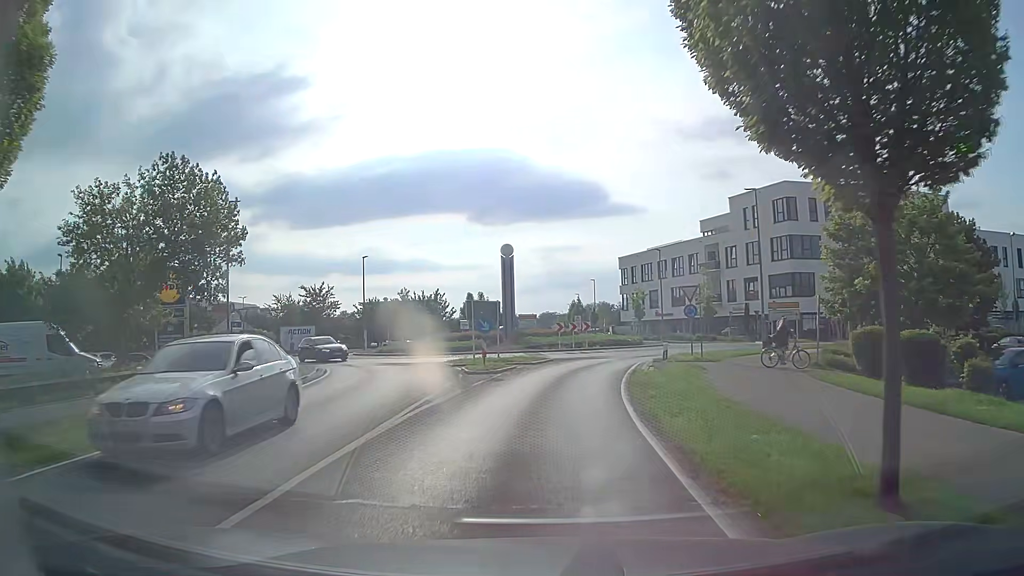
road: tertiary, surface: asphalt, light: Day
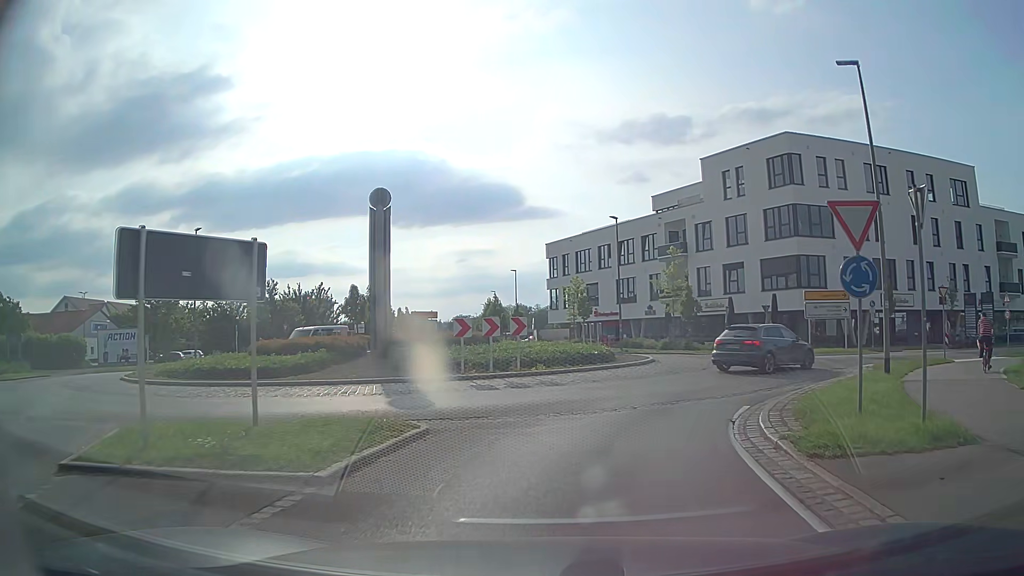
(+0.6, +19.9) m; +8°
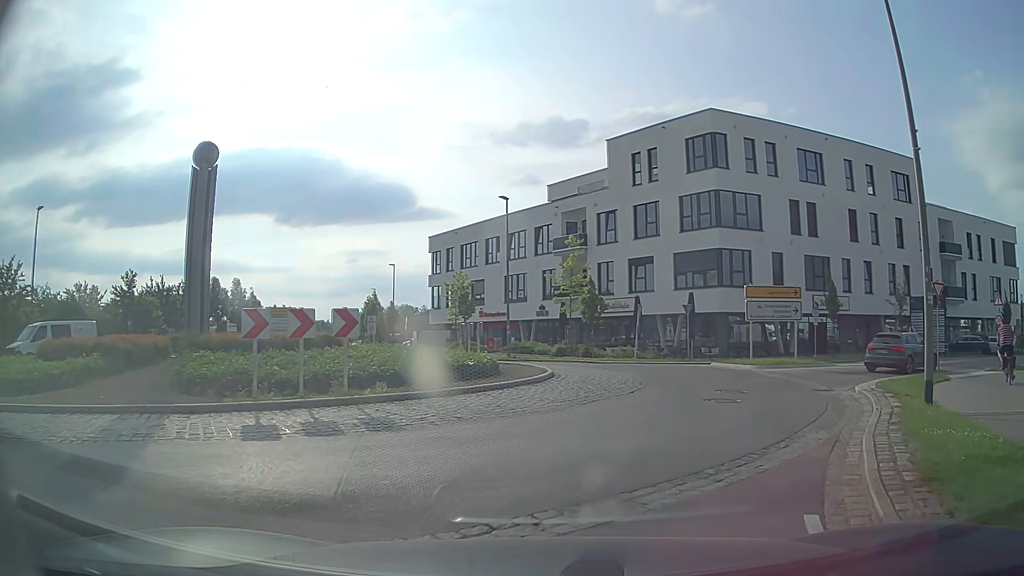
(+0.5, +7.1) m; +9°
